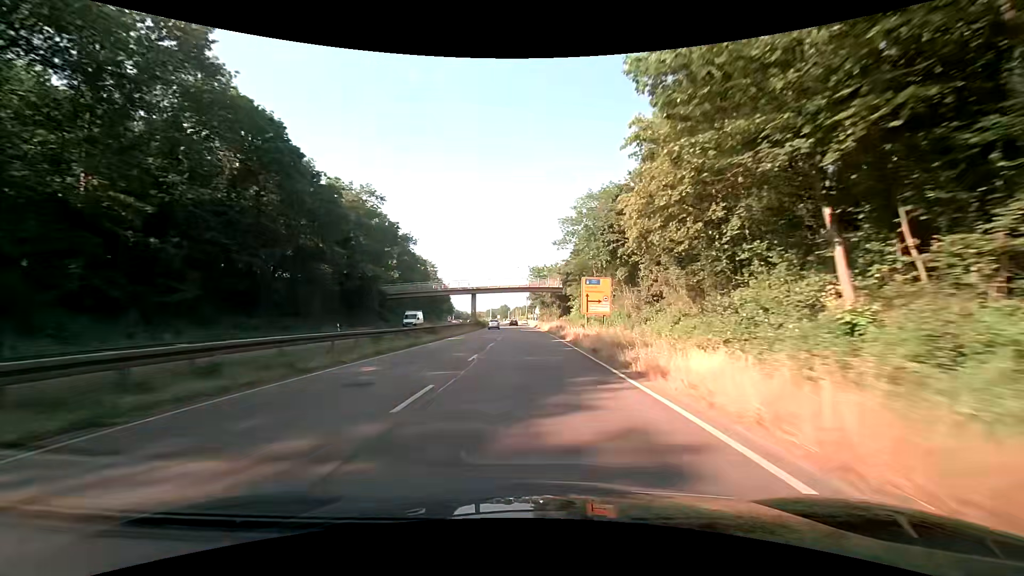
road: trunk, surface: asphalt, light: Day
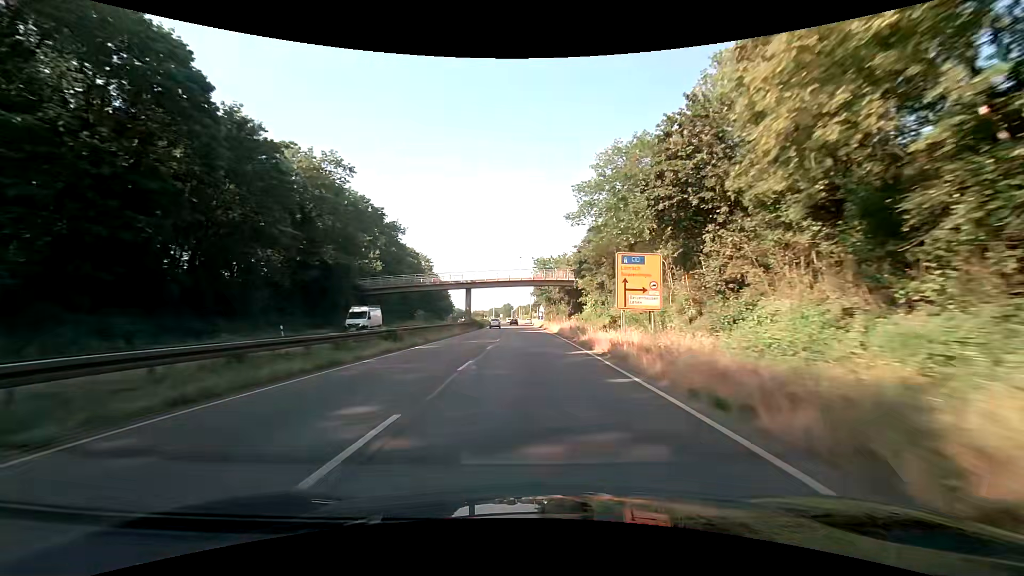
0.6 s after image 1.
(-0.1, +12.1) m; -1°
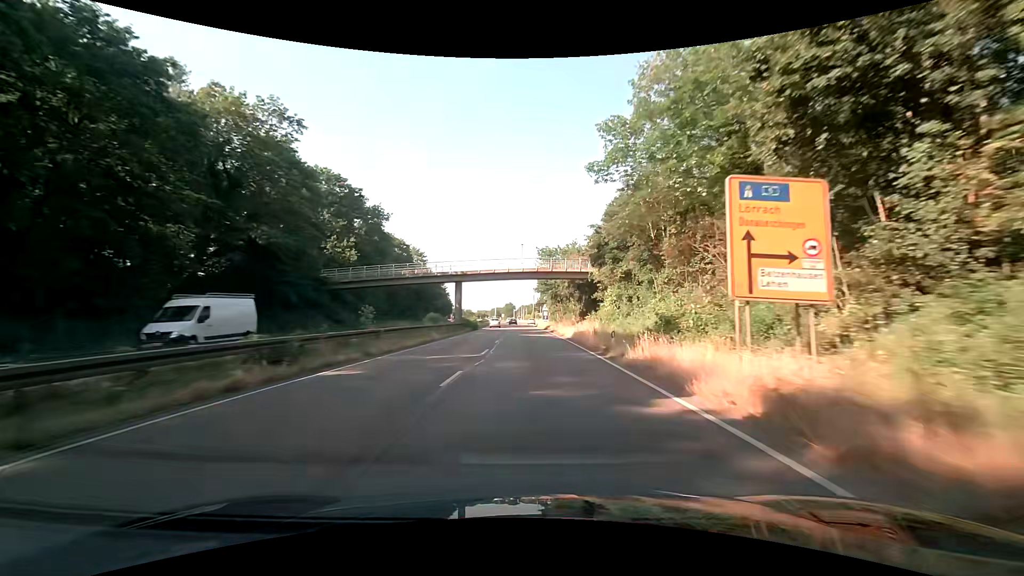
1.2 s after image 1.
(0.0, +12.1) m; 0°
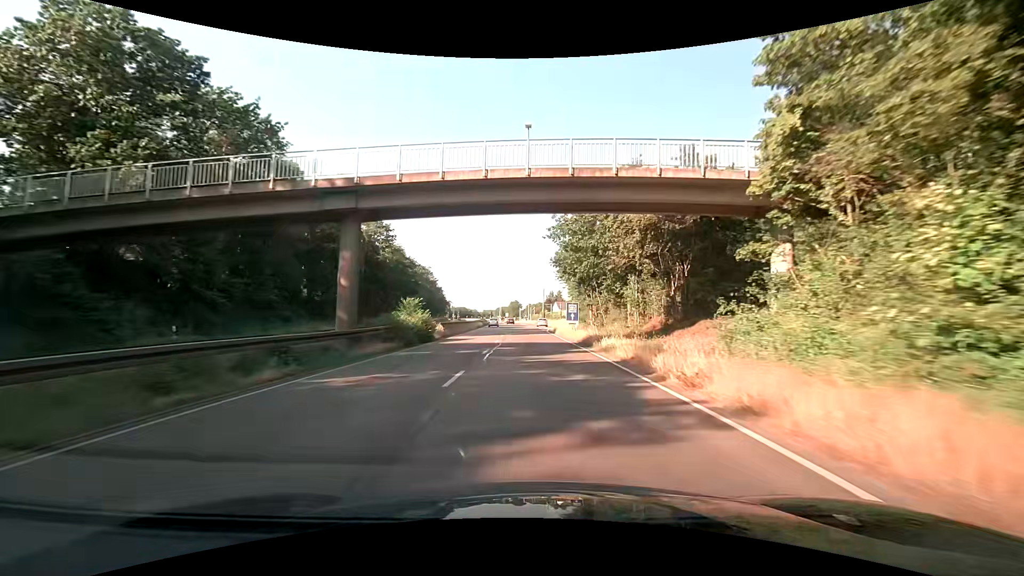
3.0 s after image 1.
(-0.5, +36.1) m; -1°
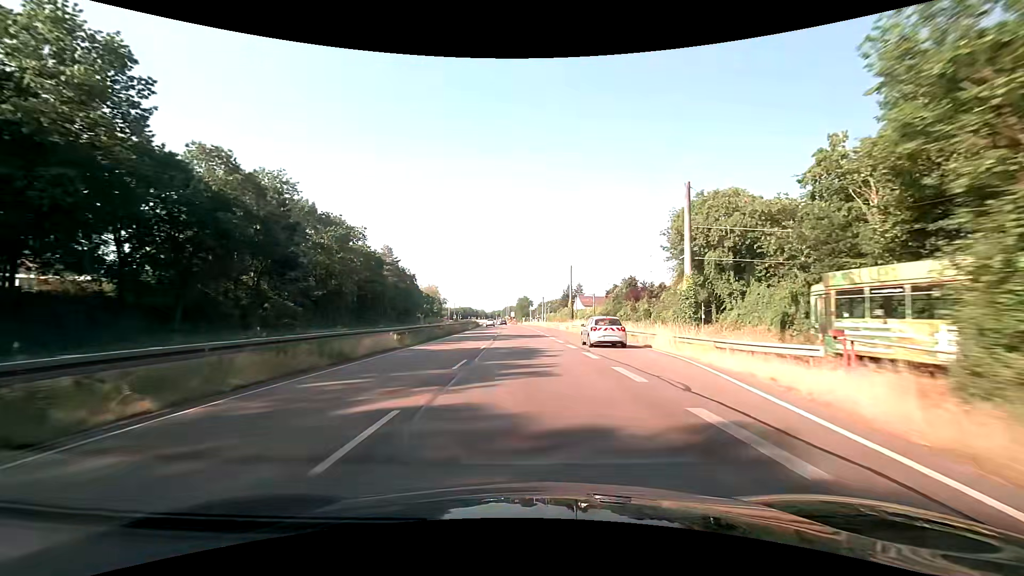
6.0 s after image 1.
(-0.6, +59.2) m; -2°
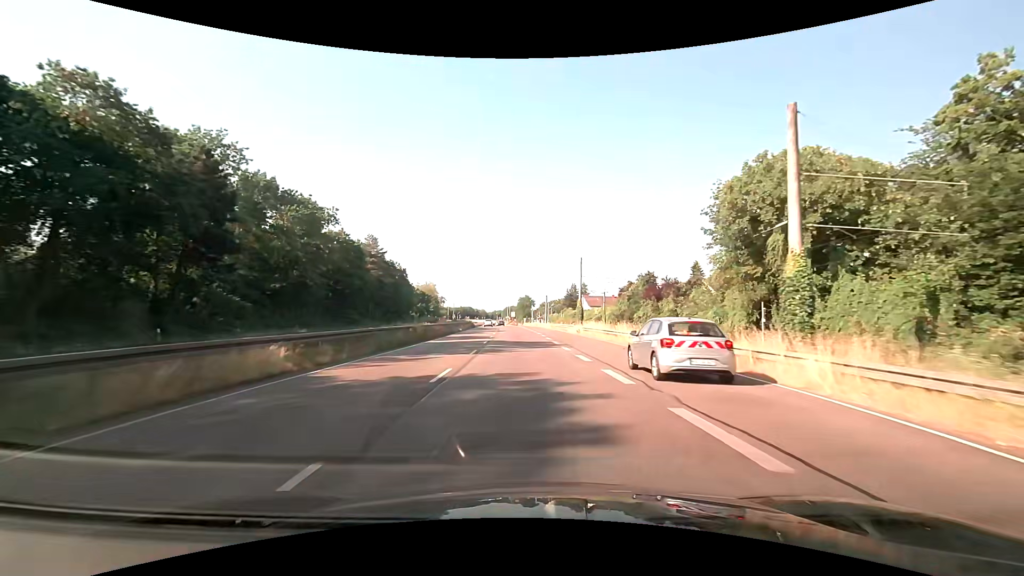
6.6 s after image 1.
(+0.1, +11.6) m; 0°
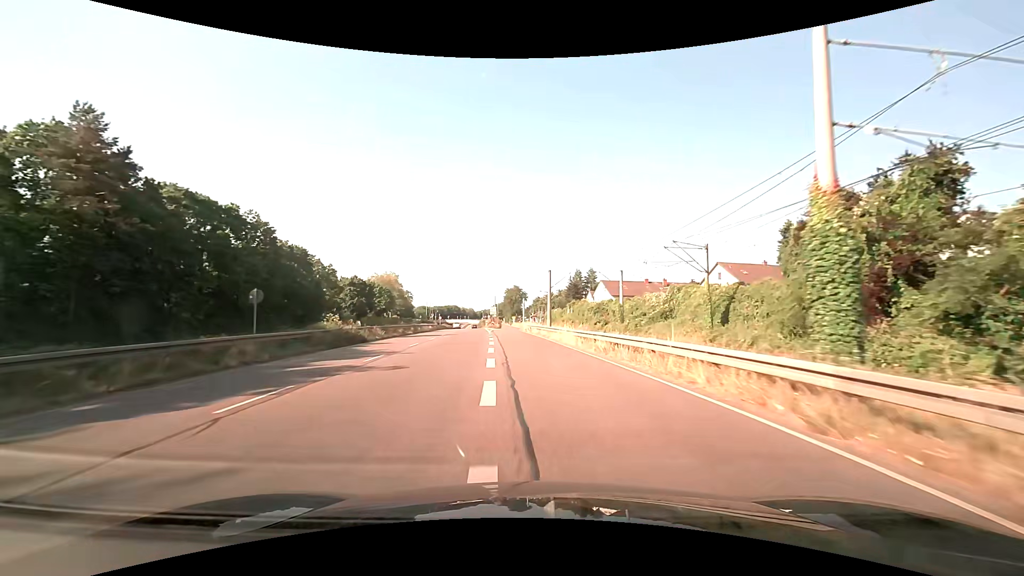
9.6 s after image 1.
(+0.6, +56.7) m; +1°
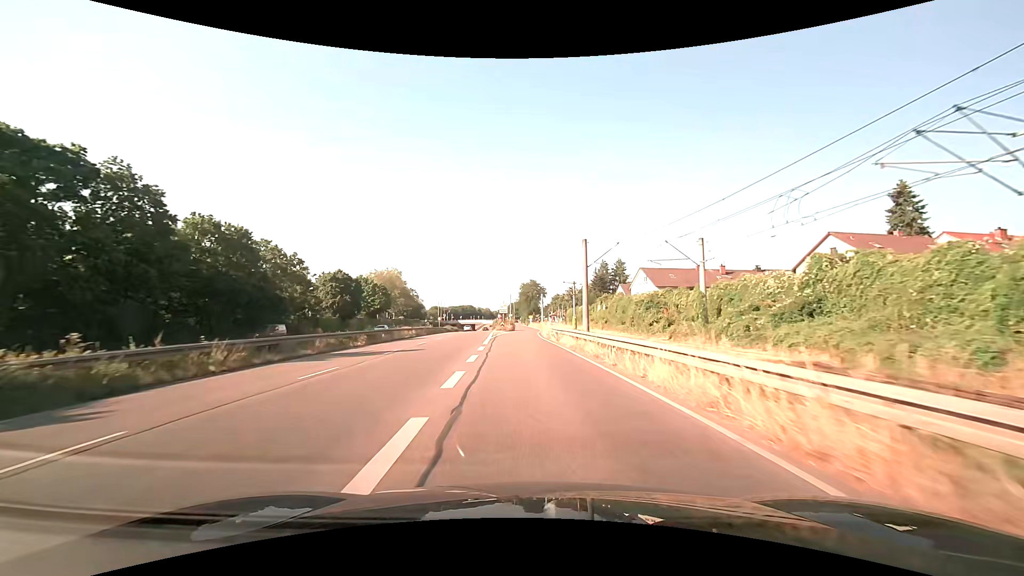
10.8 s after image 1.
(-0.3, +21.9) m; -2°
(0, +10) (0, +20) (-1, +30) (-1, +40) (-1, +50) (-1, +60) (0, +70) (0, +80) (0, +90) (0, +100) m
